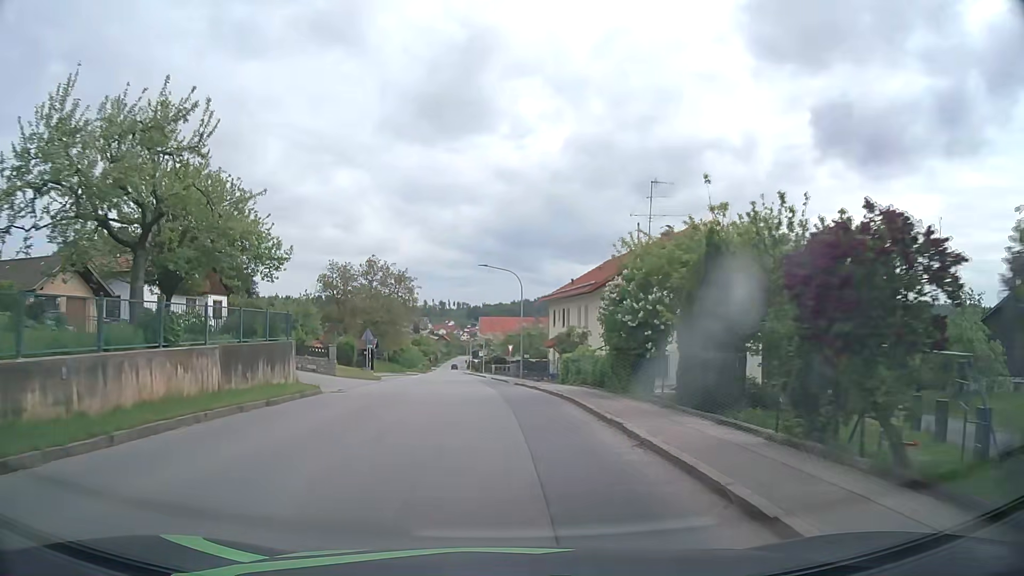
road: tertiary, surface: asphalt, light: Day
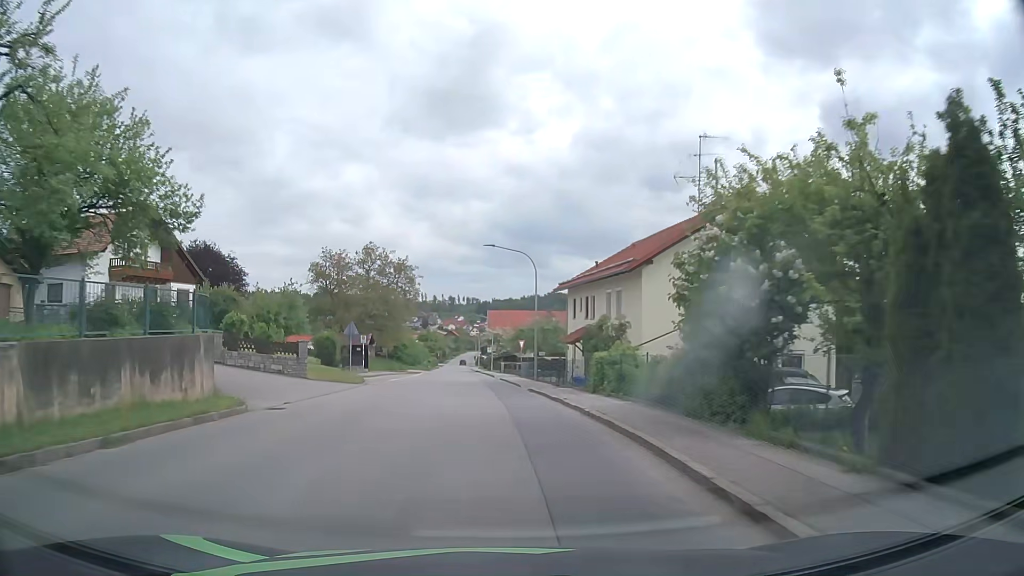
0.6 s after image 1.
(-0.1, +7.2) m; -1°
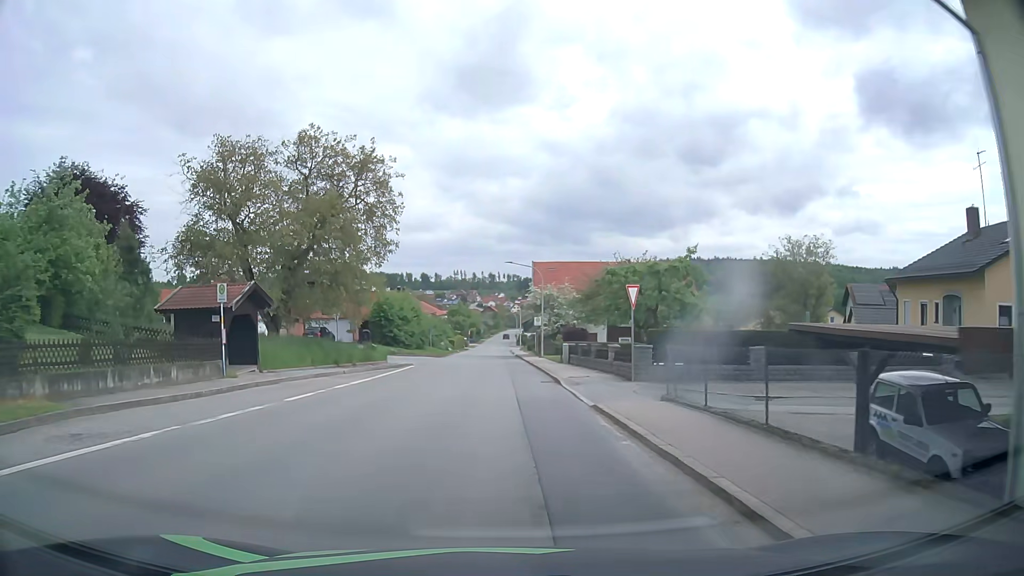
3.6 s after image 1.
(-1.3, +35.2) m; -4°
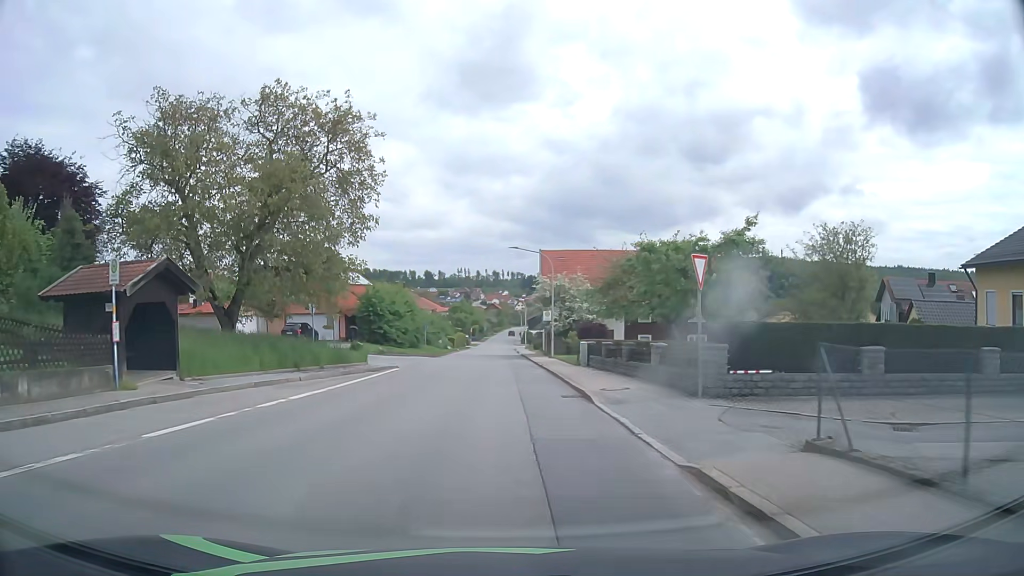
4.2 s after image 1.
(0.0, +7.0) m; -1°
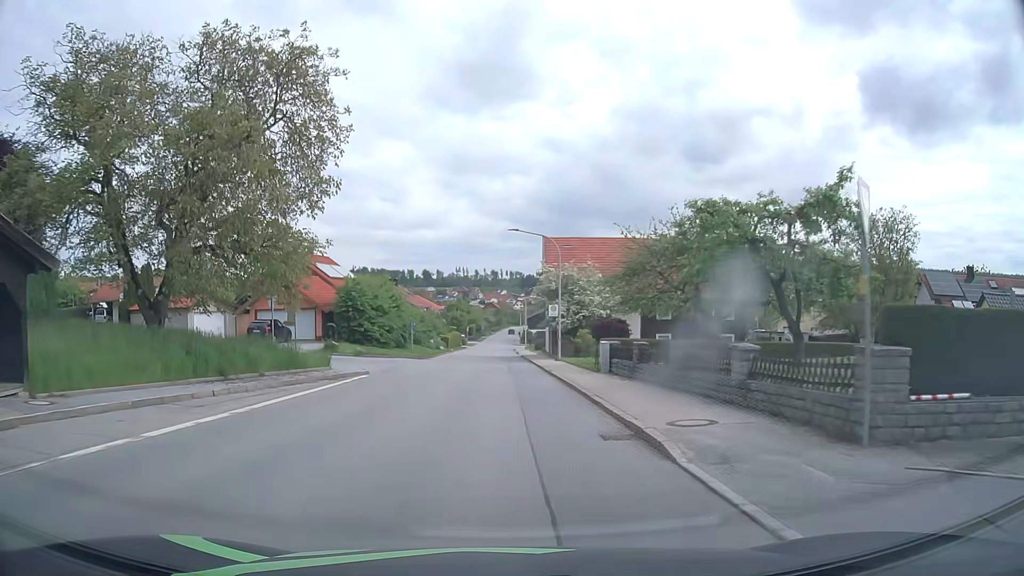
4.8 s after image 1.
(0.0, +7.0) m; +1°
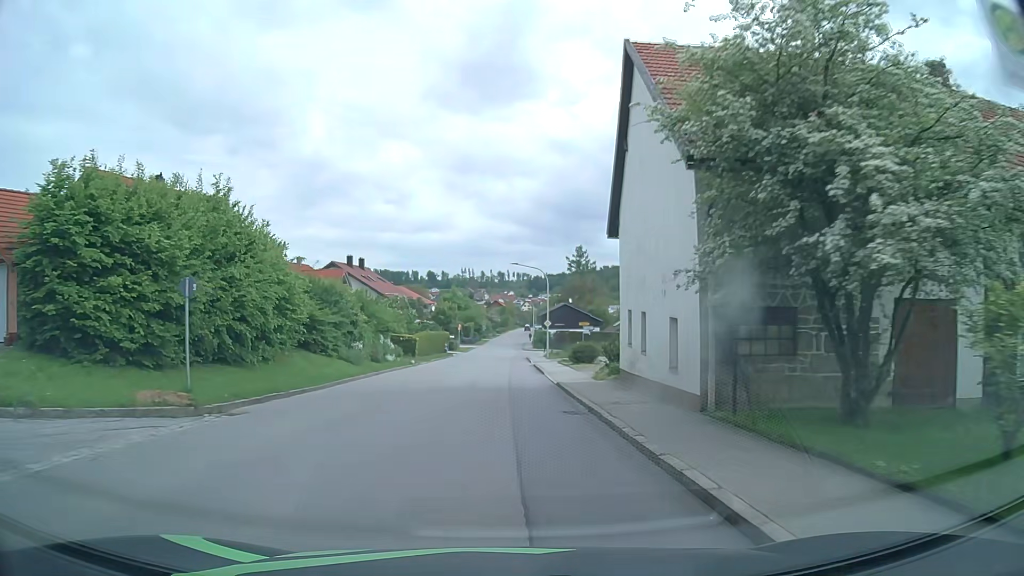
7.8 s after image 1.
(-0.1, +34.9) m; -1°
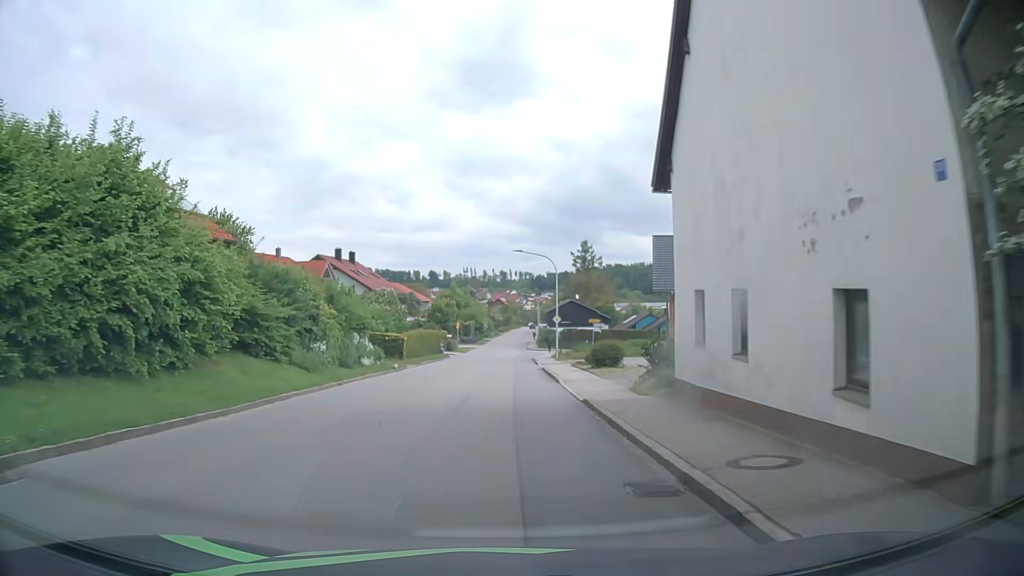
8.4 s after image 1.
(0.0, +6.9) m; 0°
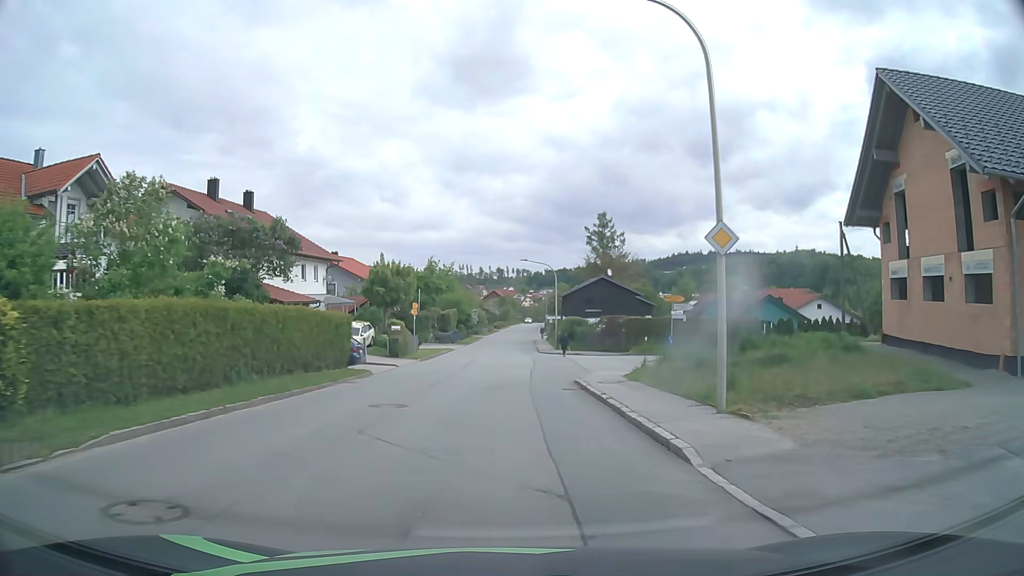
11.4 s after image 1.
(-0.2, +34.6) m; 0°
